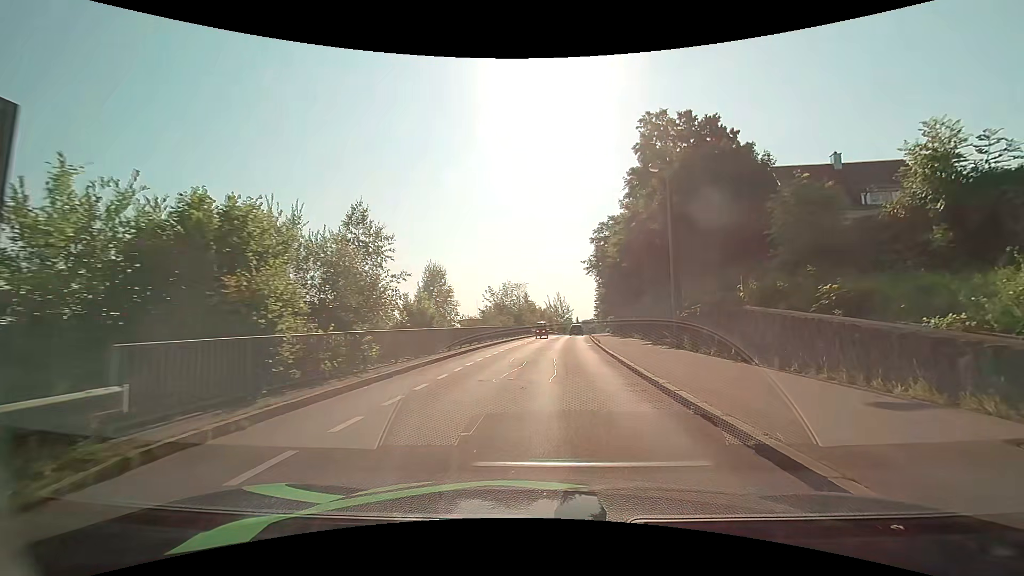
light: Day
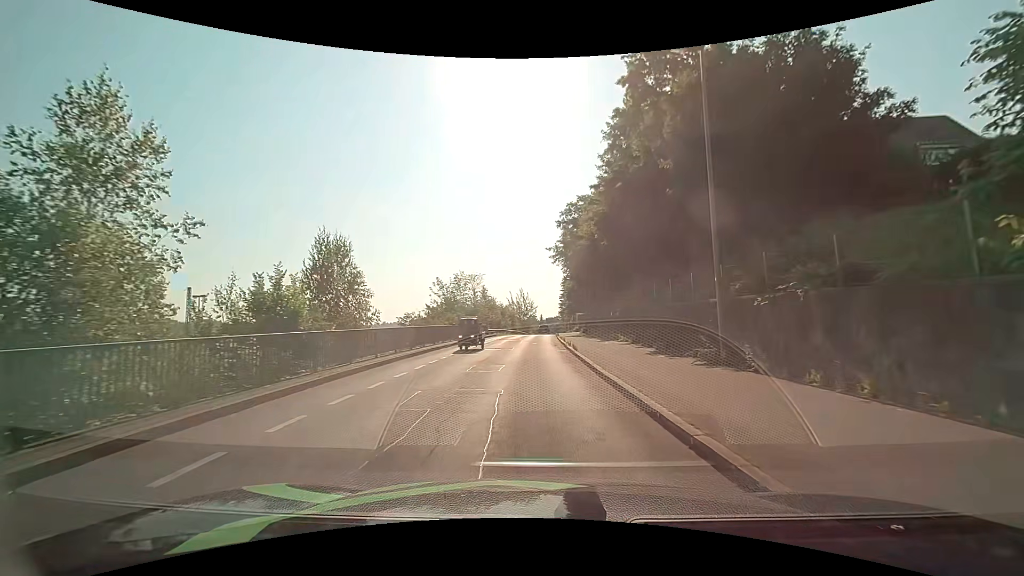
(+0.6, +10.2) m; +4°
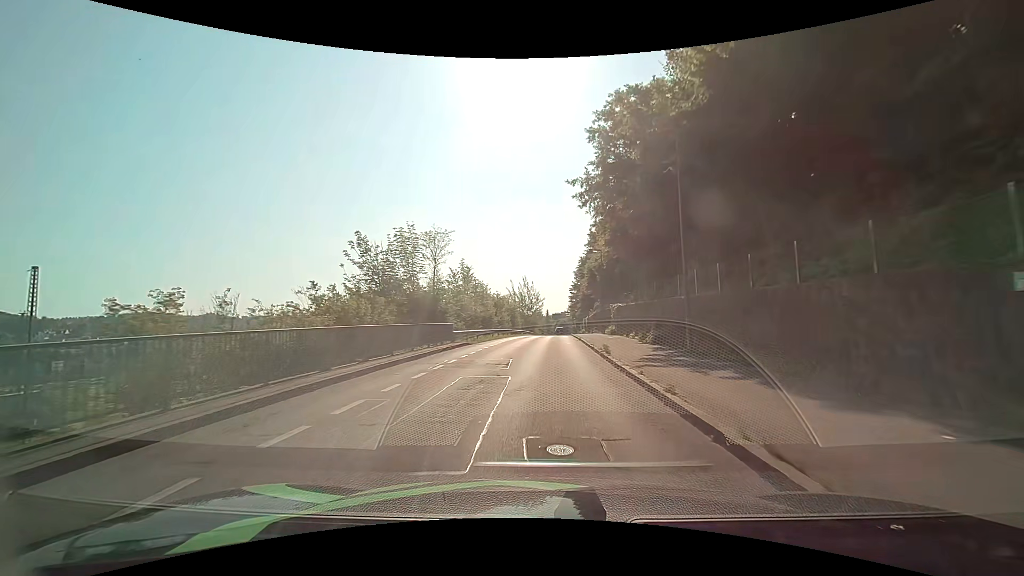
(-0.3, +25.7) m; 0°
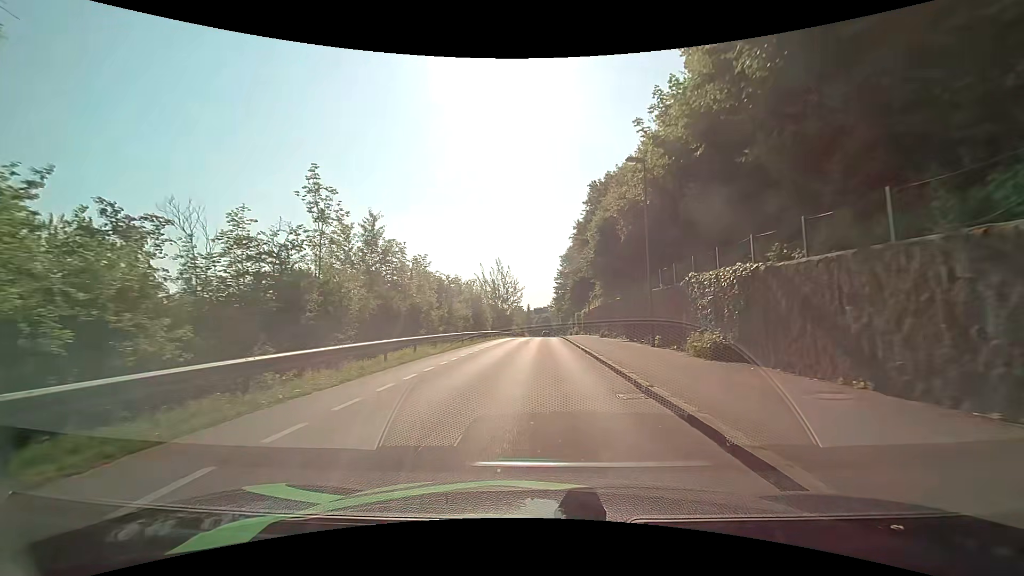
(+0.4, +25.9) m; +2°
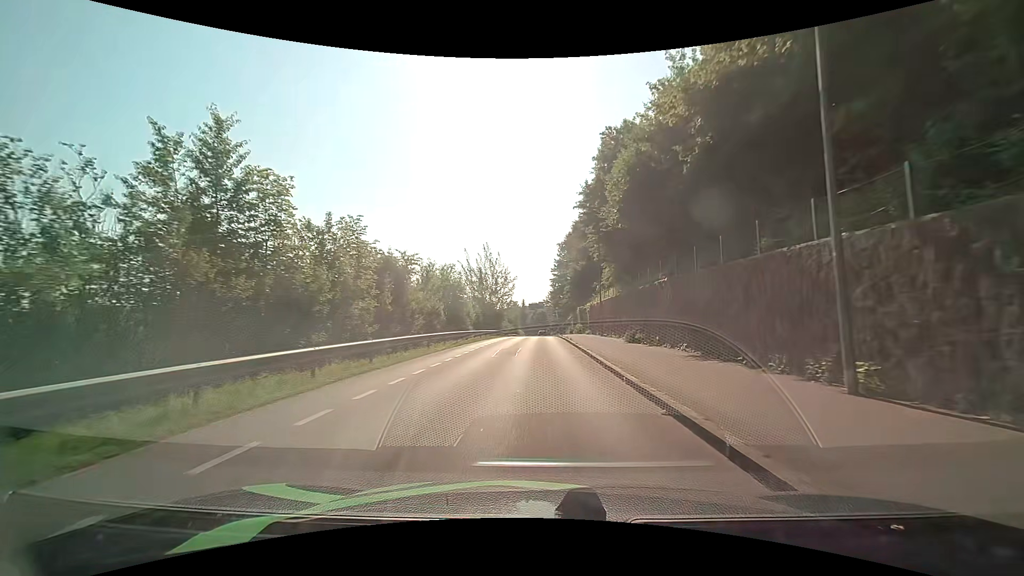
(0.0, +13.2) m; 0°
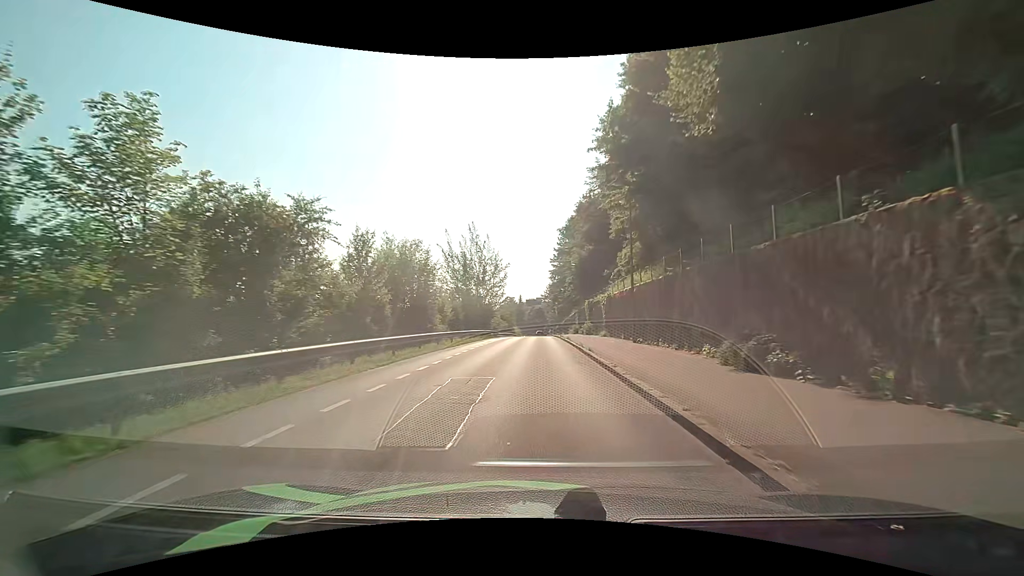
(0.0, +13.5) m; 0°
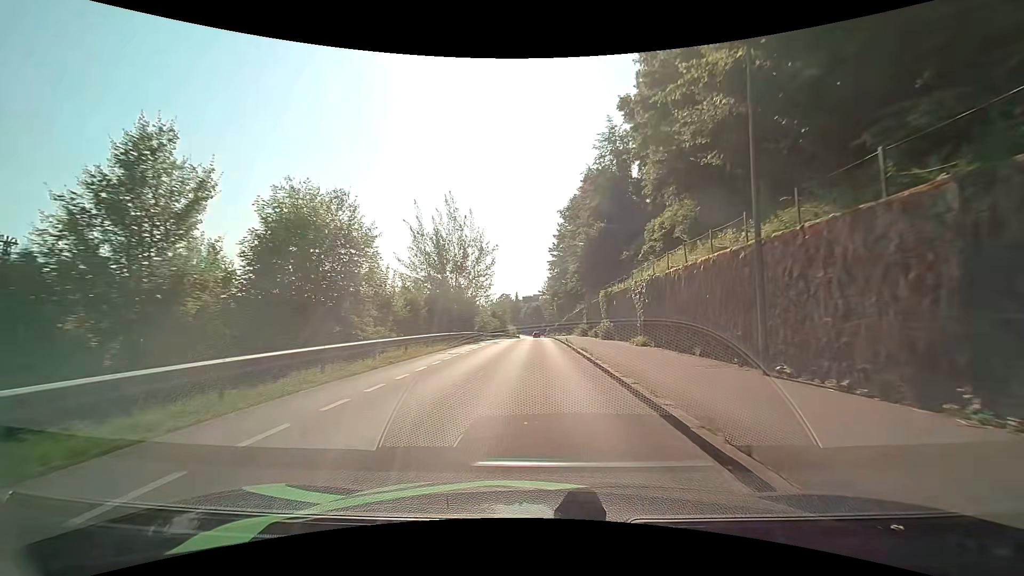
(0.0, +13.9) m; 0°
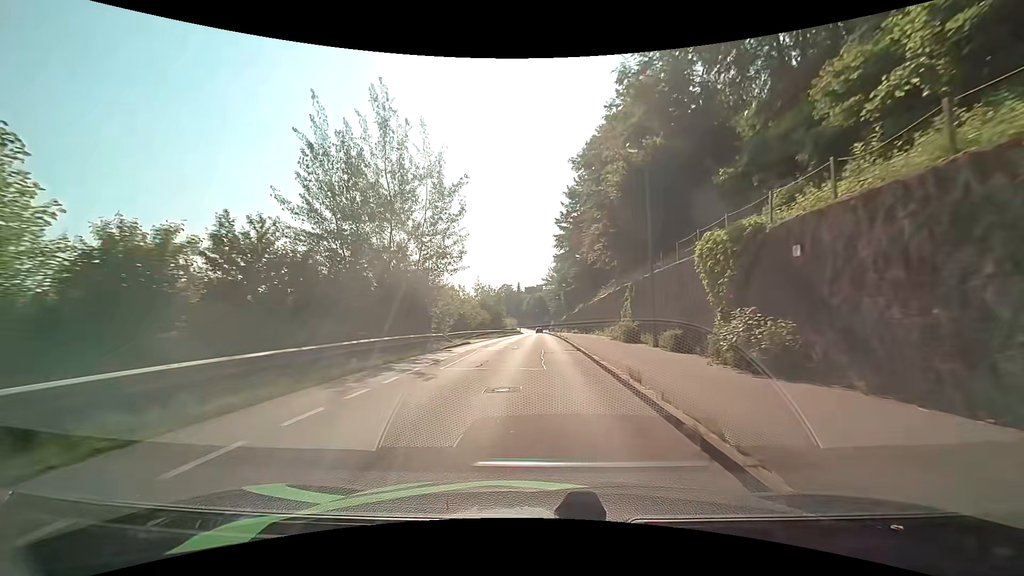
(0.0, +21.5) m; -1°
(0, +10) (0, +20) (0, +30) (0, +40) (0, +50) (0, +60) (0, +70) (0, +80) (0, +90) (0, +100) m
